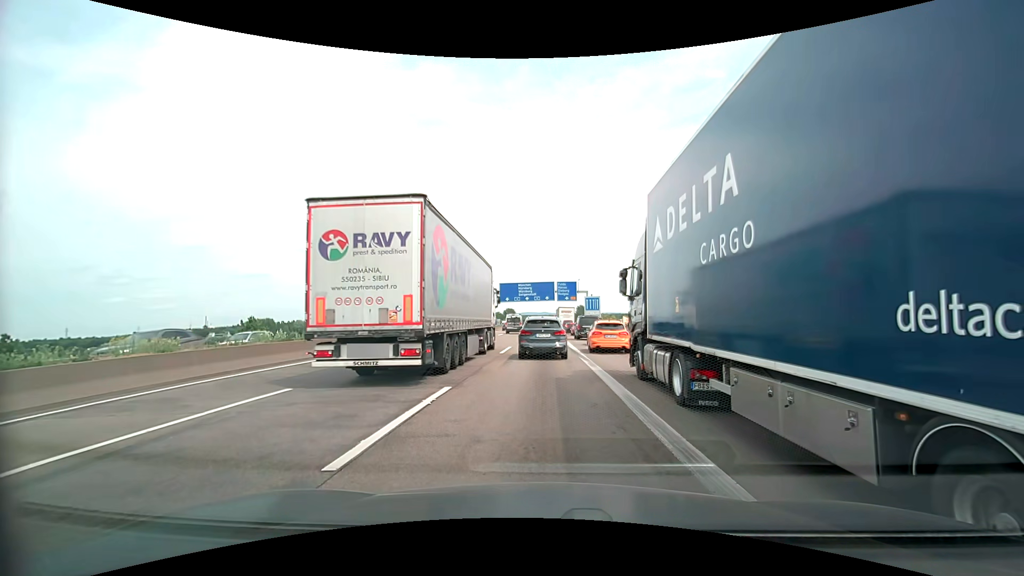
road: motorway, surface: asphalt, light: Day
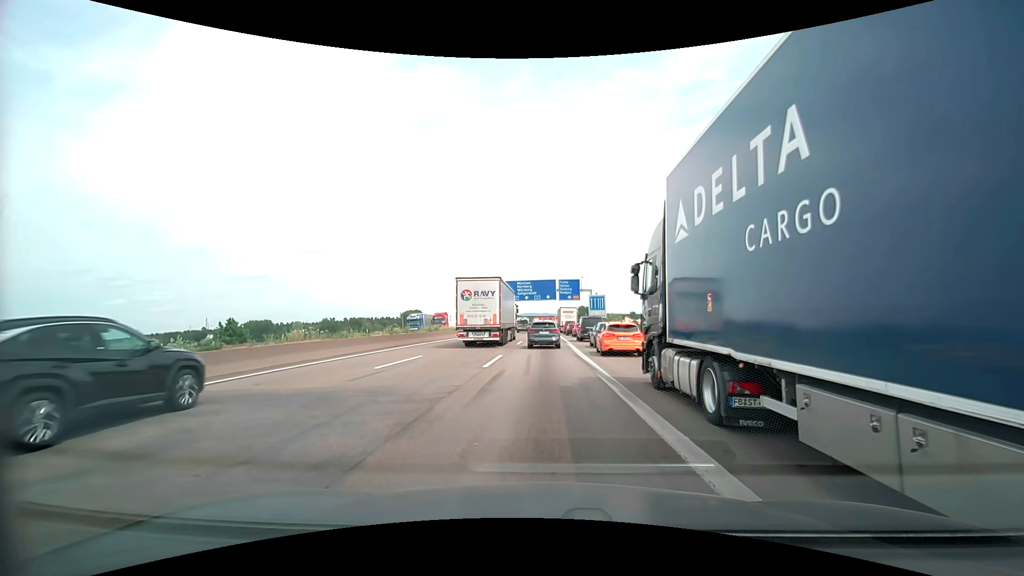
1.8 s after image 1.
(0.0, +6.9) m; -1°
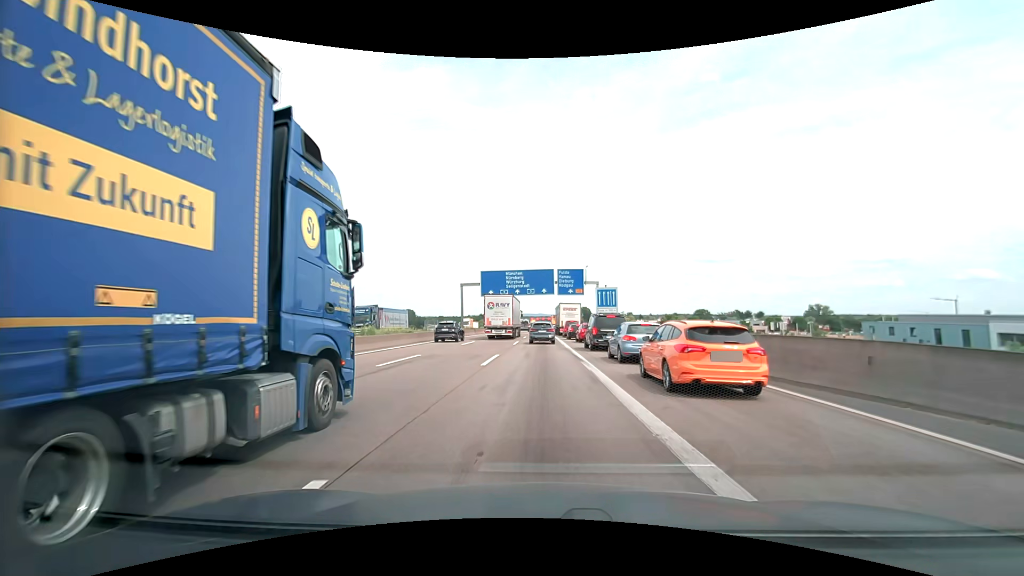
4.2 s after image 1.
(+0.4, +18.0) m; +1°
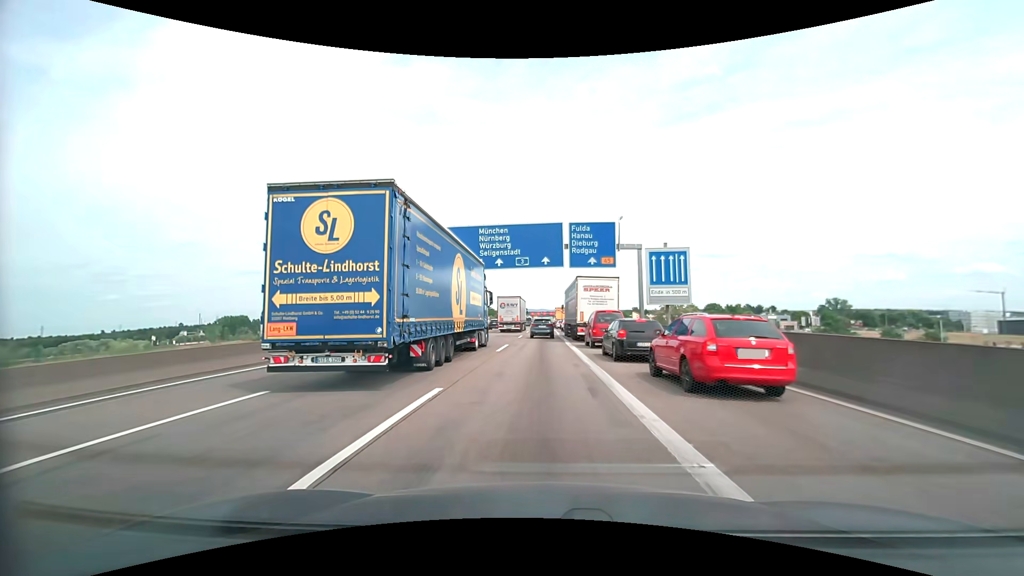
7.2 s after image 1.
(+0.1, +30.6) m; 0°
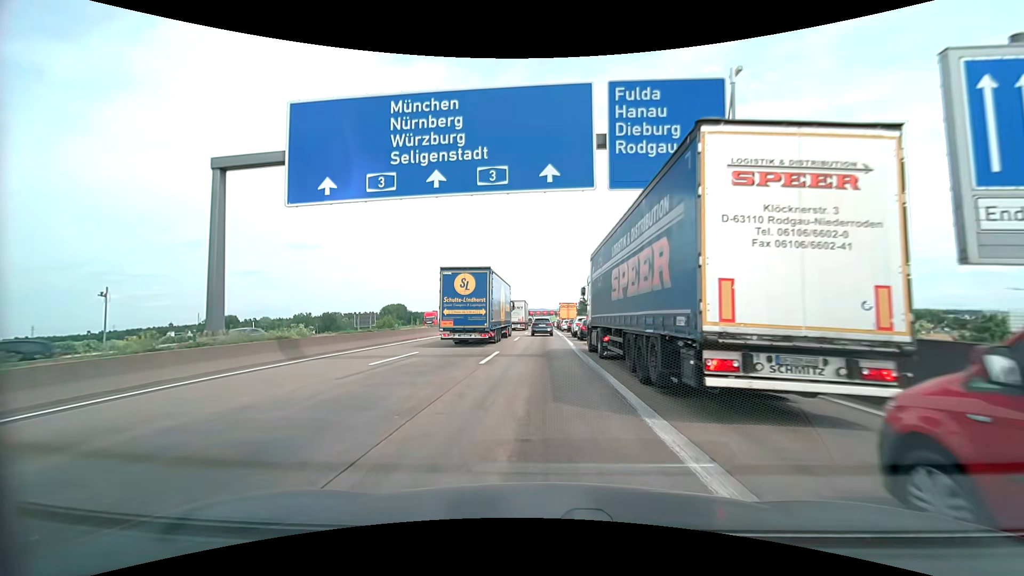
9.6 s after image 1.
(0.0, +24.2) m; 0°
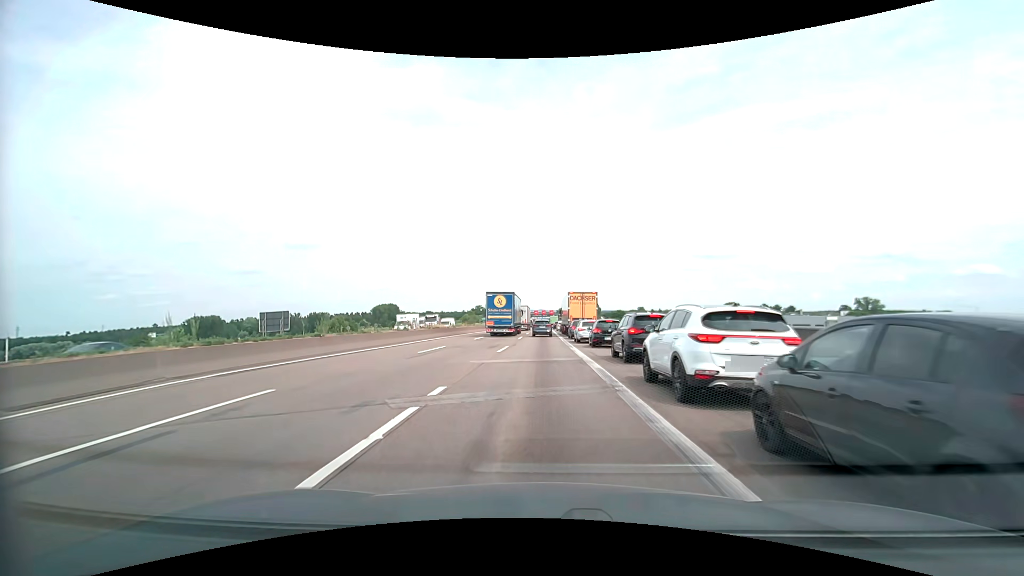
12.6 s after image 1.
(0.0, +29.8) m; 0°
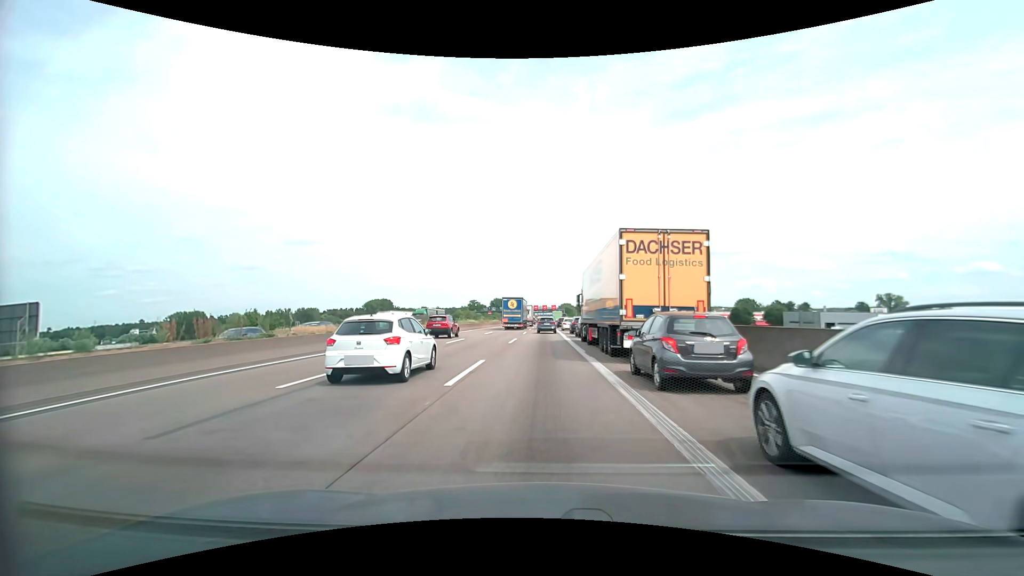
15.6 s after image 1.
(0.0, +30.0) m; 0°
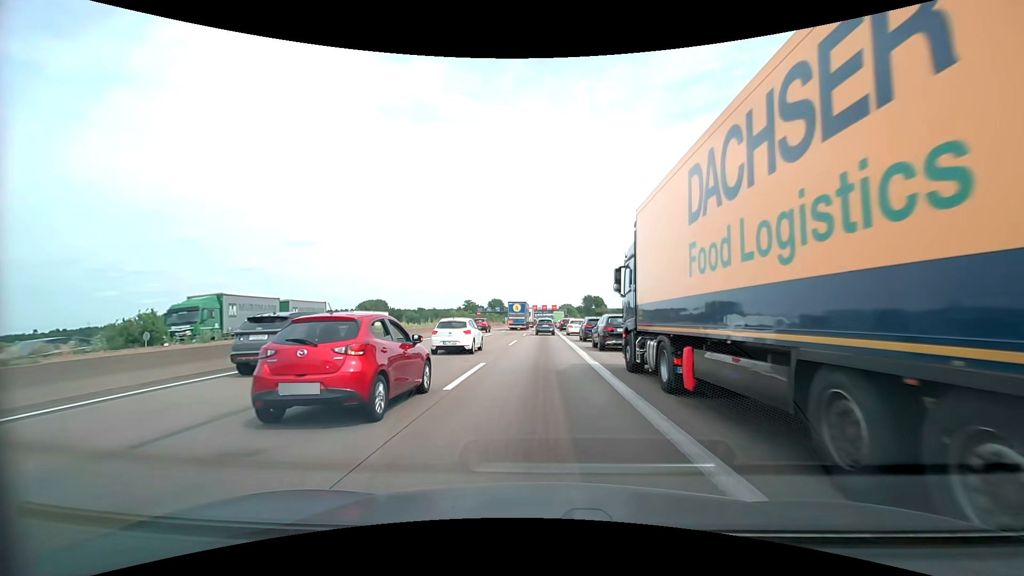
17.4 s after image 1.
(0.0, +18.3) m; +1°
(0, +10) (0, +20) (0, +30) (0, +40) (0, +50) (0, +60) (0, +70) (0, +80) (0, +90) (0, +100) m
